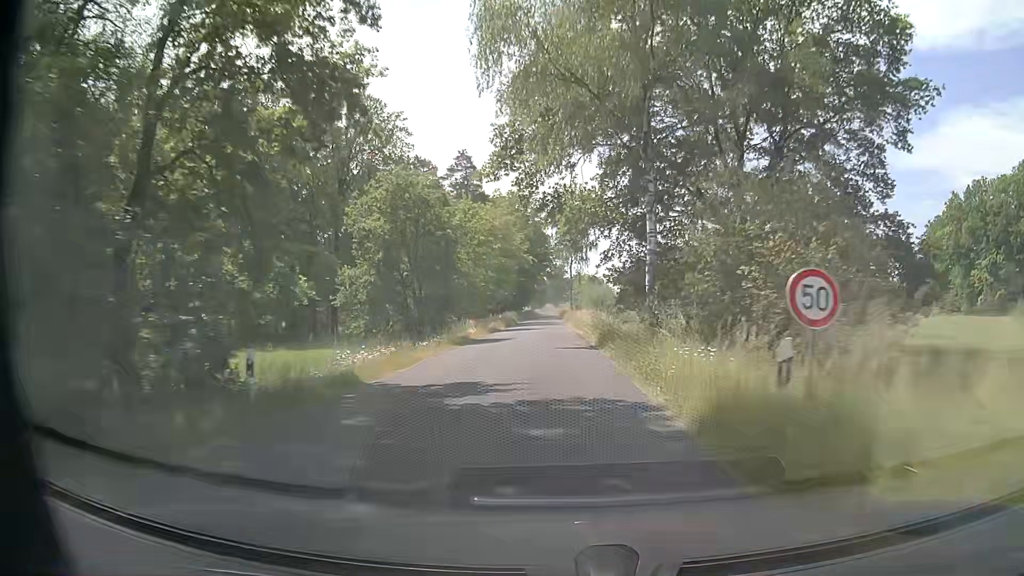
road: secondary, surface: asphalt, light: Day
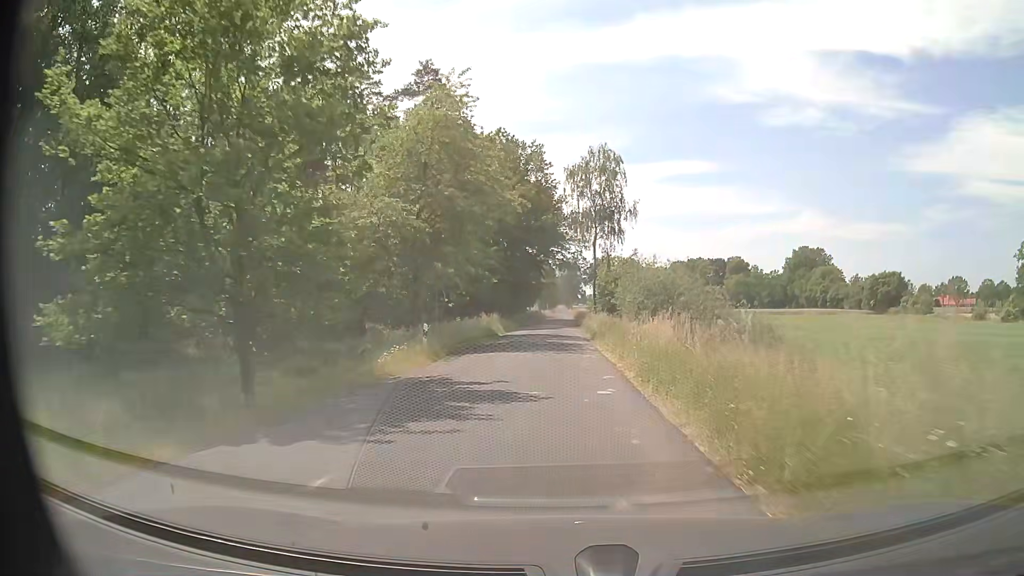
(-0.3, +35.6) m; -1°
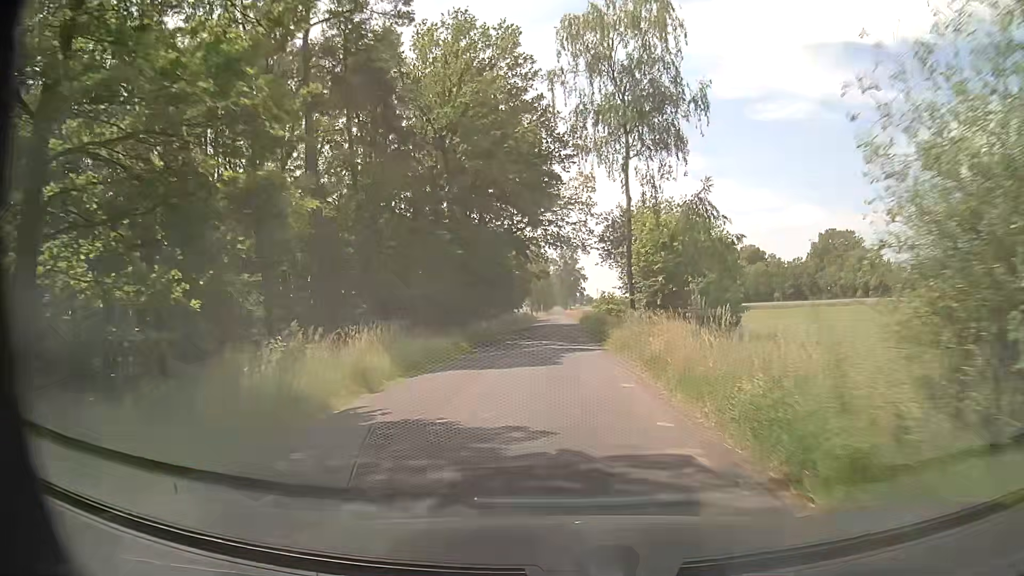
(-0.2, +32.1) m; 0°
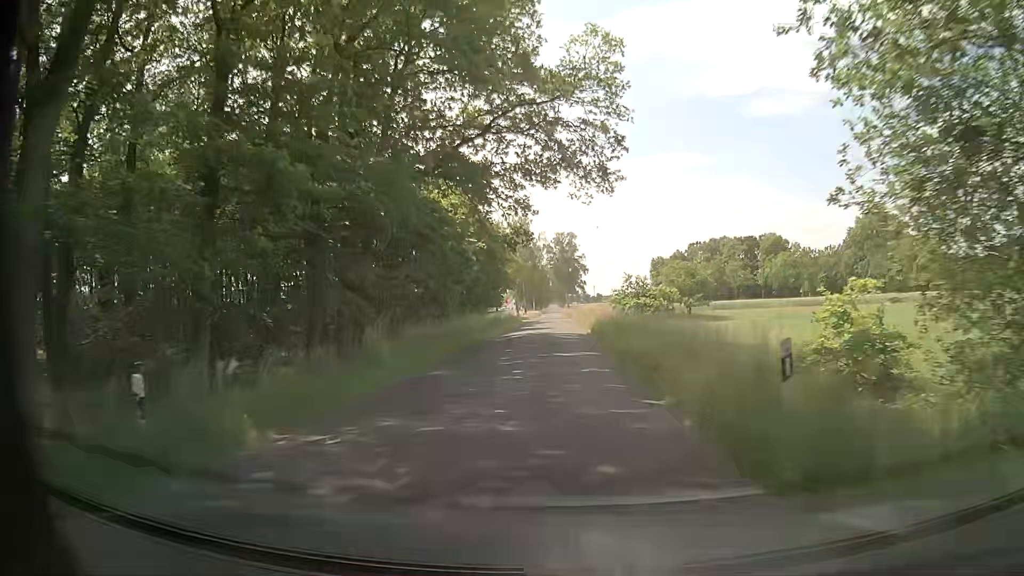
(0.0, +33.0) m; 0°
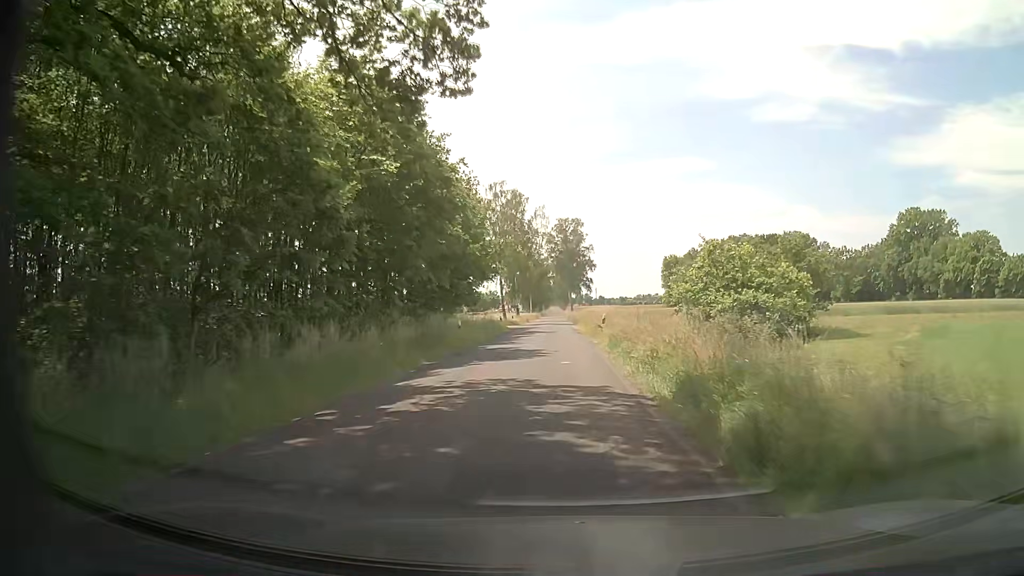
(-0.1, +25.0) m; -1°
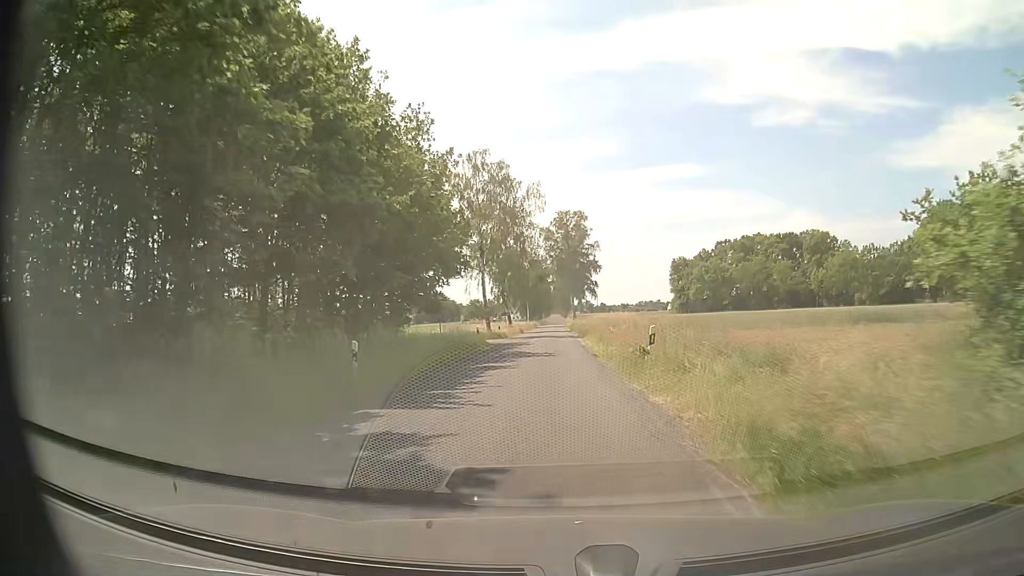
(+0.2, +16.7) m; 0°
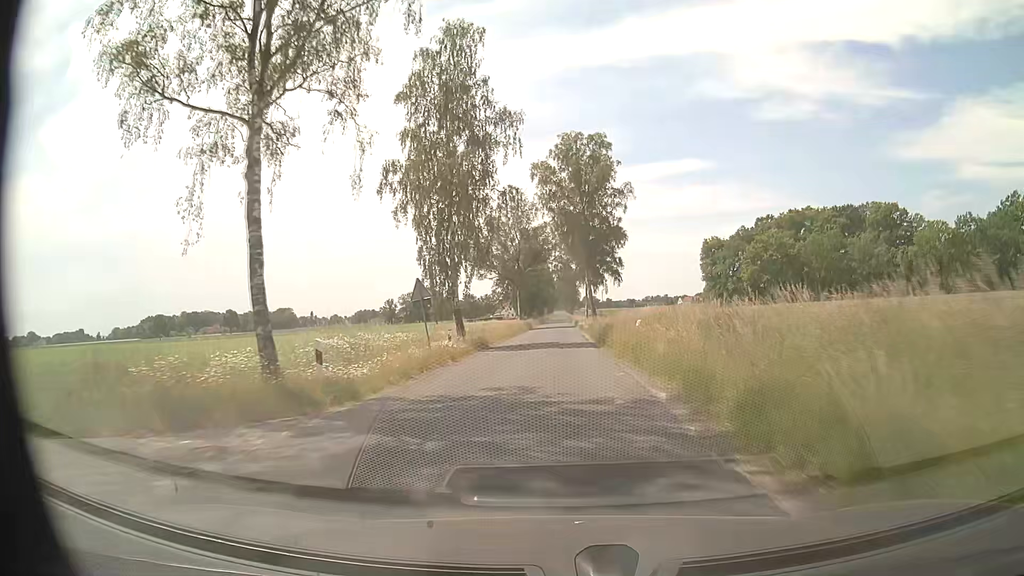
(-0.1, +41.9) m; -1°
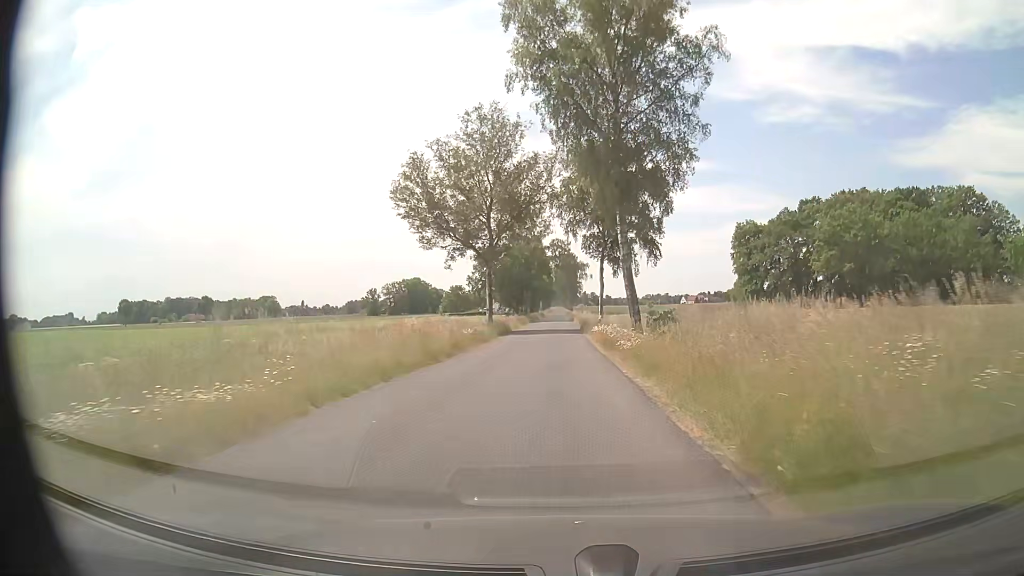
(+0.4, +33.5) m; 0°
(0, +10) (0, +20) (0, +30) (0, +40) (0, +50) (0, +60) (0, +70) (0, +80) (0, +90) (+1, +100) m
